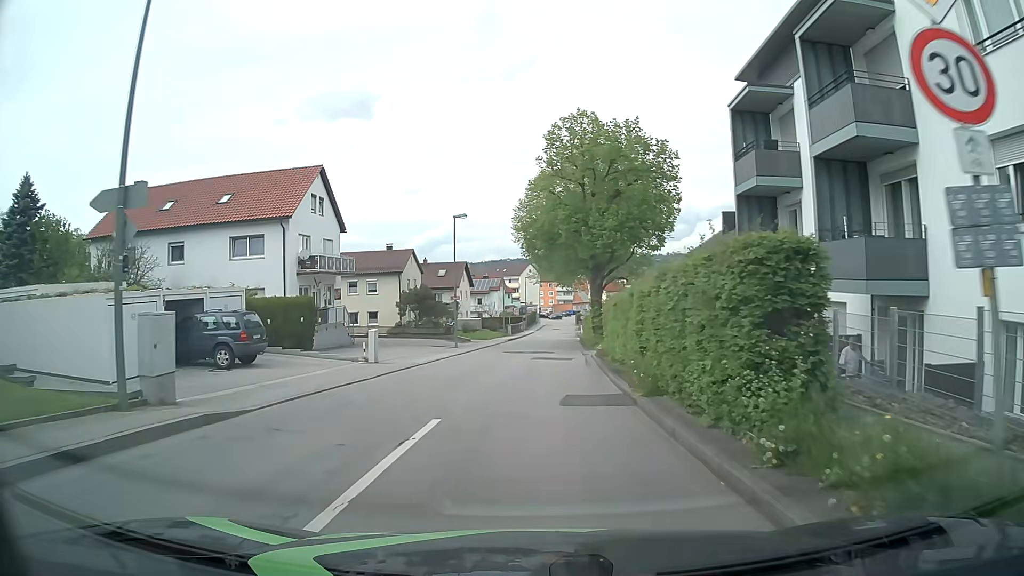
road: unclassified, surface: asphalt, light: Day
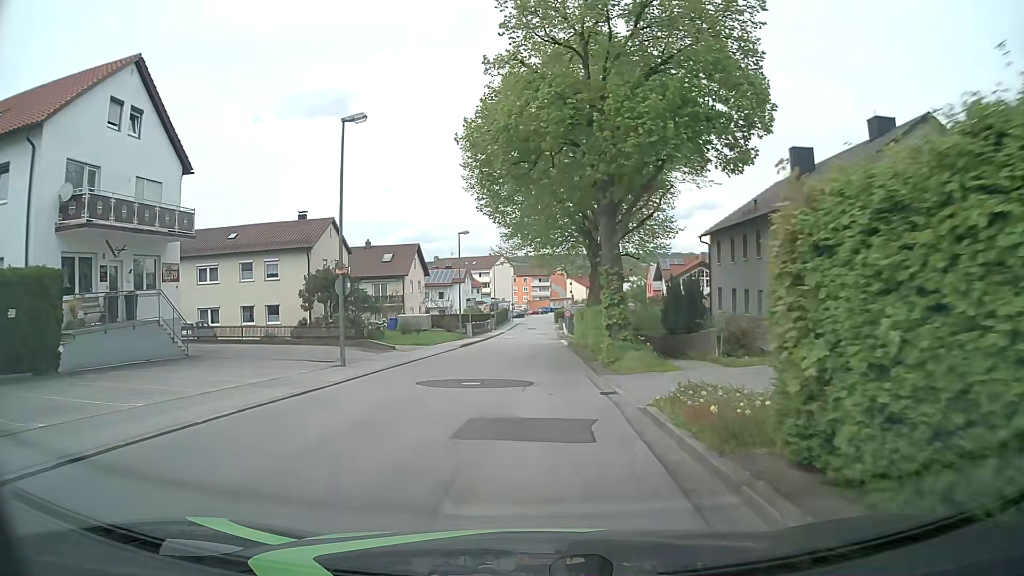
(+0.6, +19.2) m; +2°
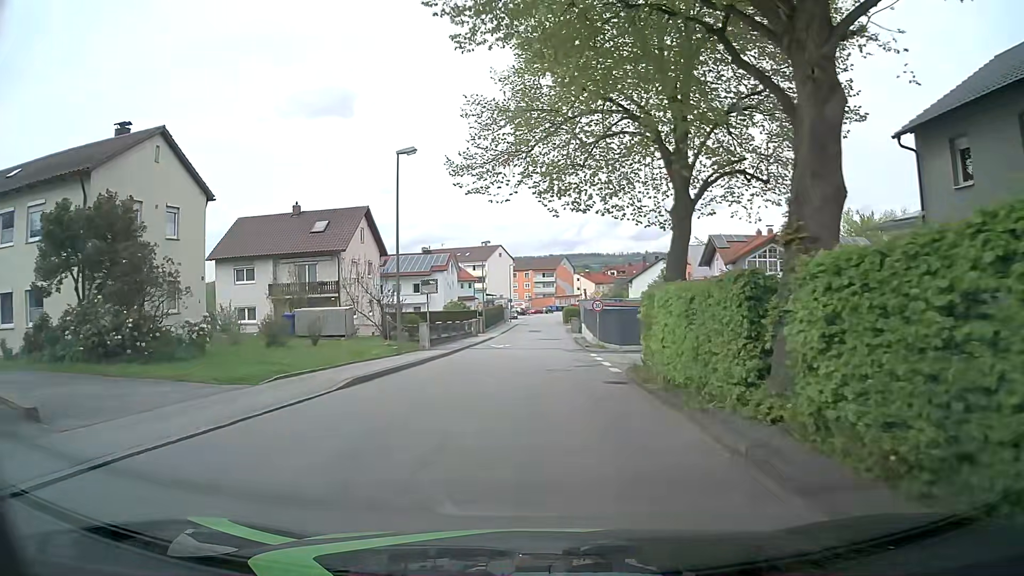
(-0.1, +24.2) m; 0°
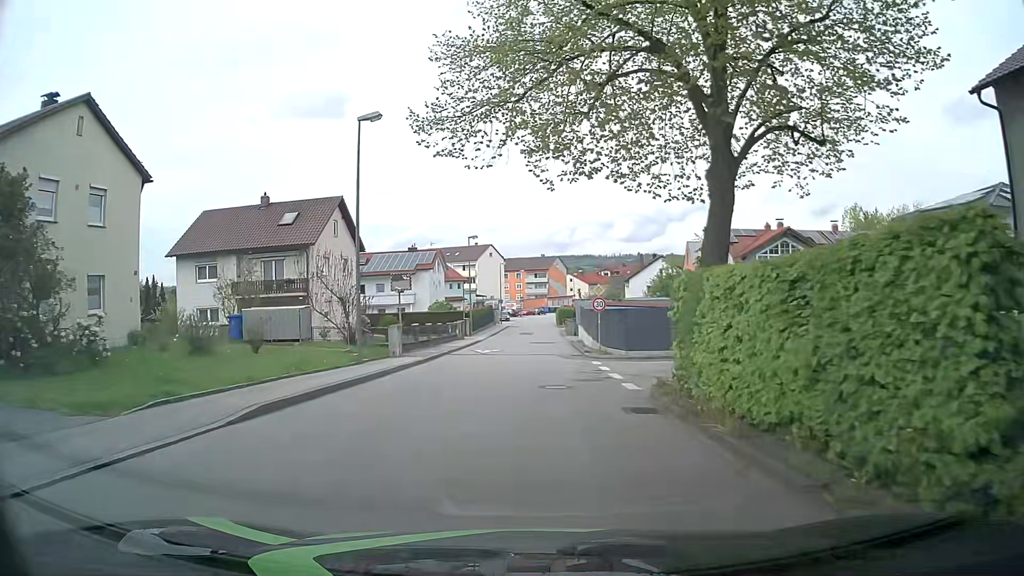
(0.0, +4.8) m; 0°
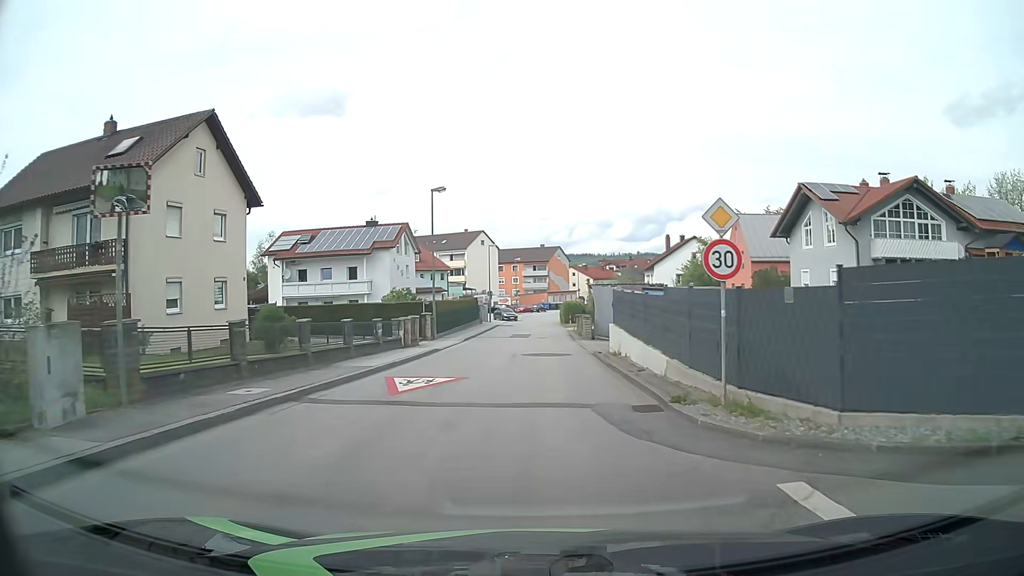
(+0.2, +19.4) m; +1°
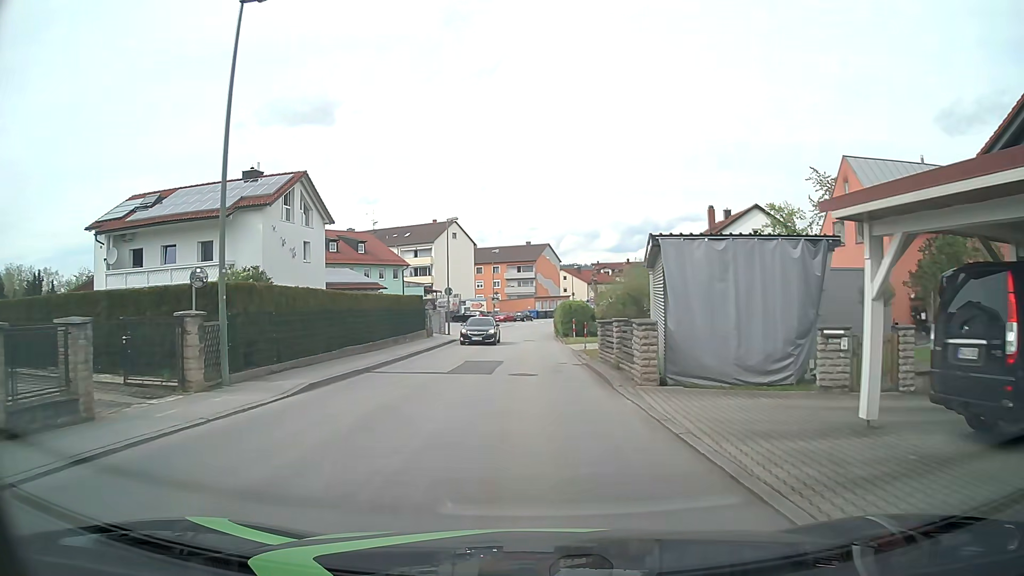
(+0.1, +24.0) m; +1°
(0, +10) (0, +20) (0, +30) (0, +40) (0, +50) (0, +60) (+2, +70) (+4, +80) (+7, +89) (+10, +99) m
